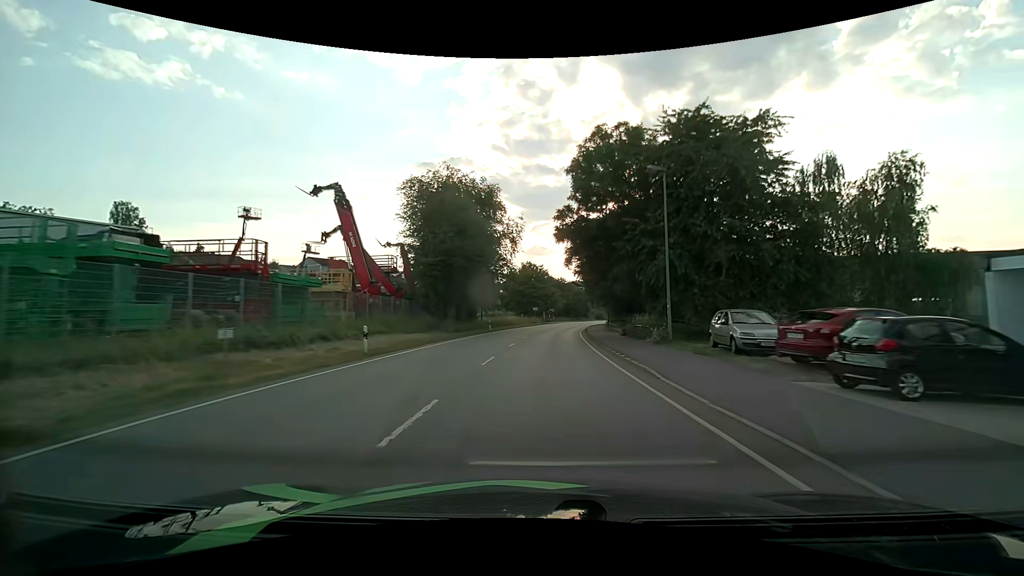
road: primary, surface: asphalt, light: Day
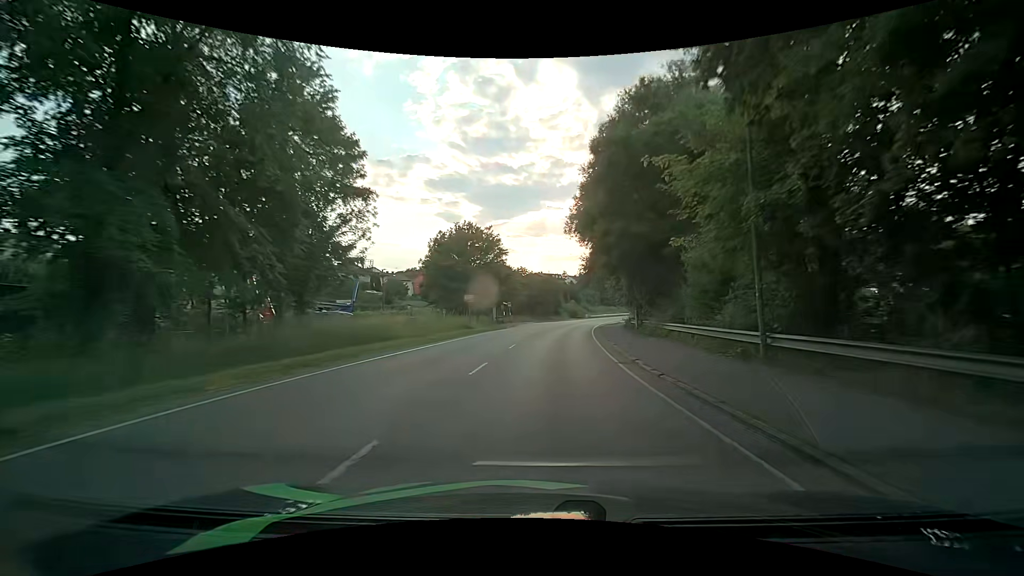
(+1.8, +48.0) m; +4°
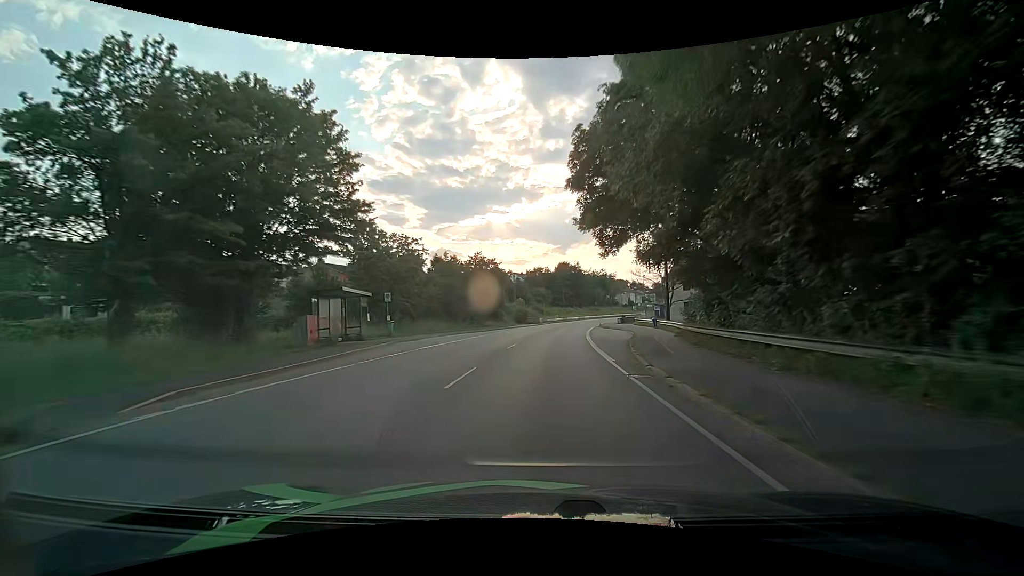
(+2.6, +41.1) m; +7°
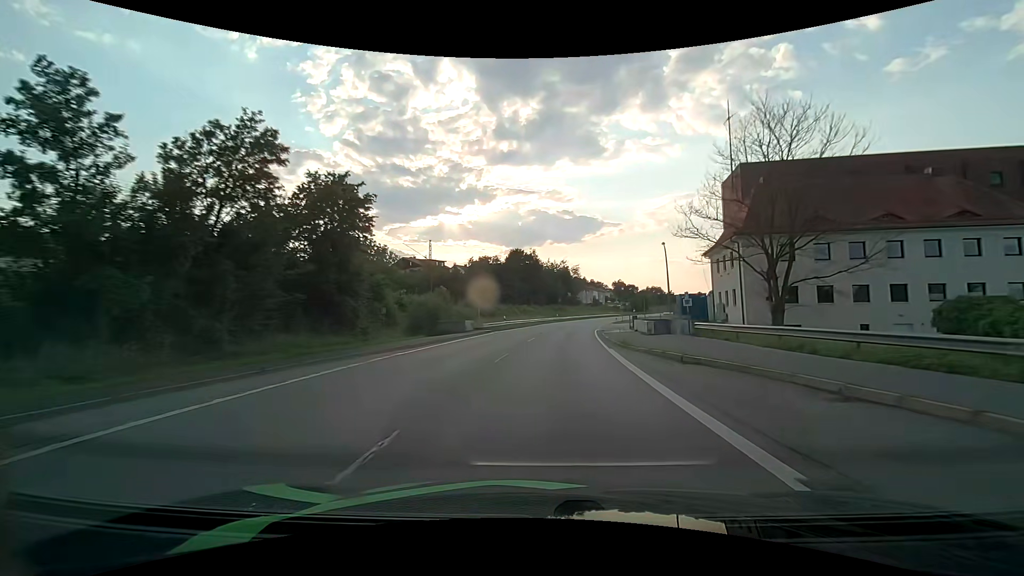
(+2.0, +43.3) m; +5°
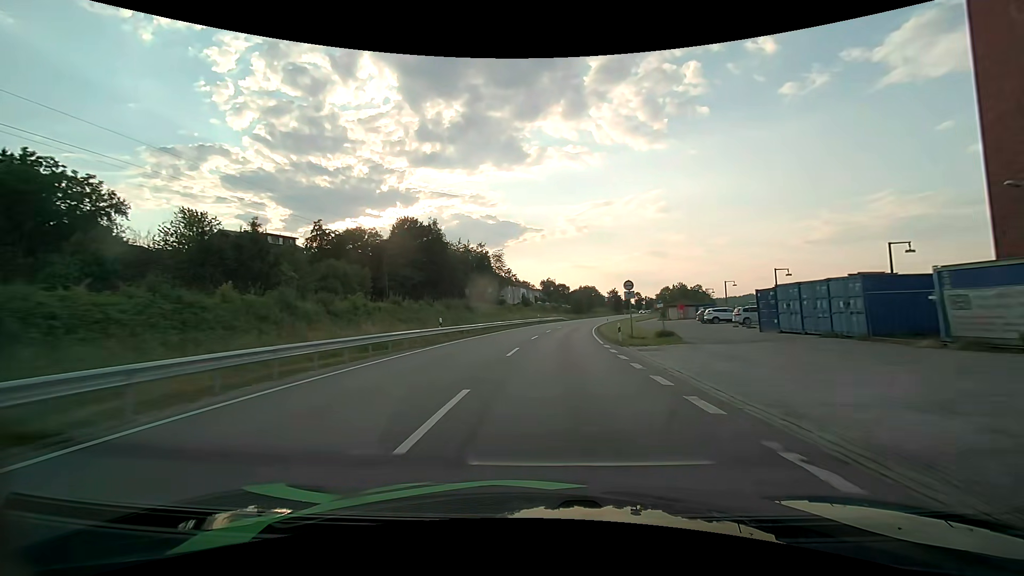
(+4.3, +56.8) m; +9°
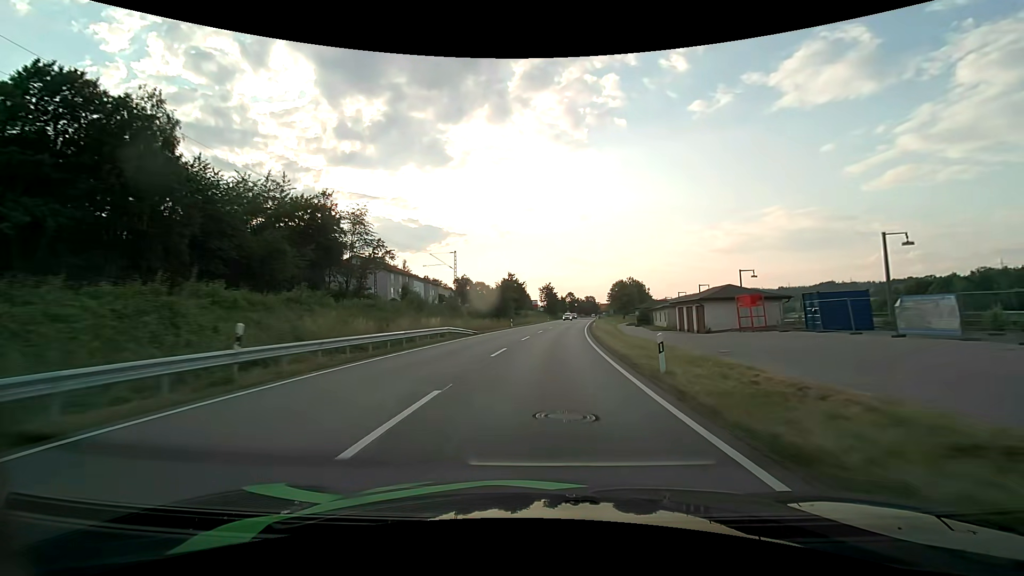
(+4.7, +59.9) m; +9°
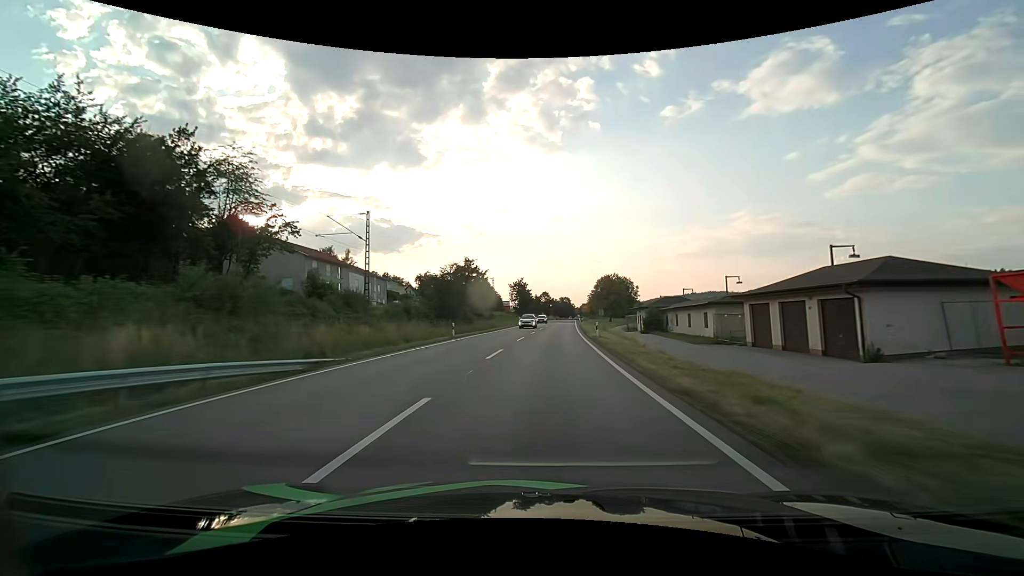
(+0.7, +24.7) m; +3°
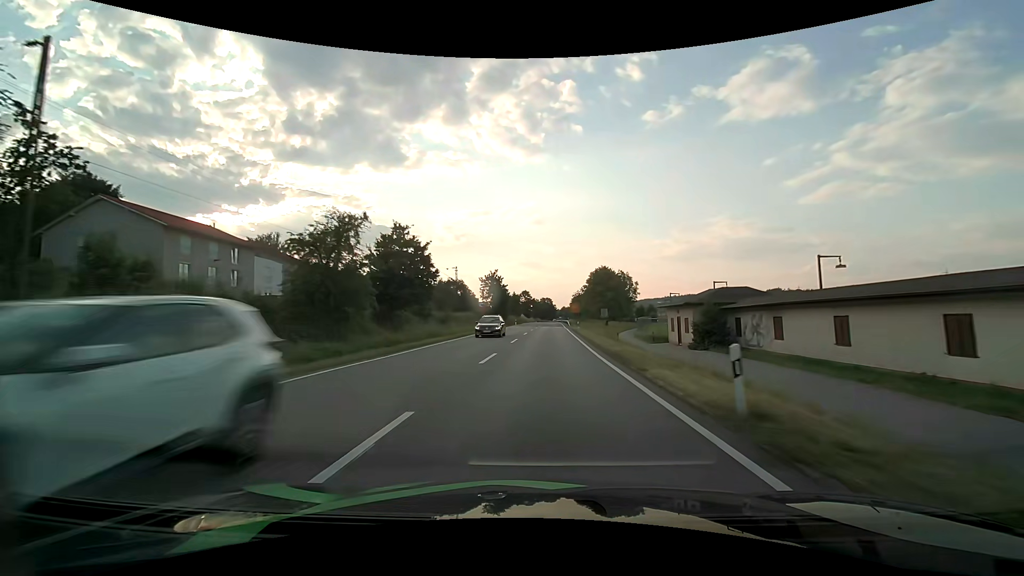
(+0.5, +25.2) m; +2°
(0, +10) (0, +20) (0, +30) (+1, +40) (+1, +50) (+1, +60) (+1, +70) (+1, +80) (+2, +90) (+2, +100) m
